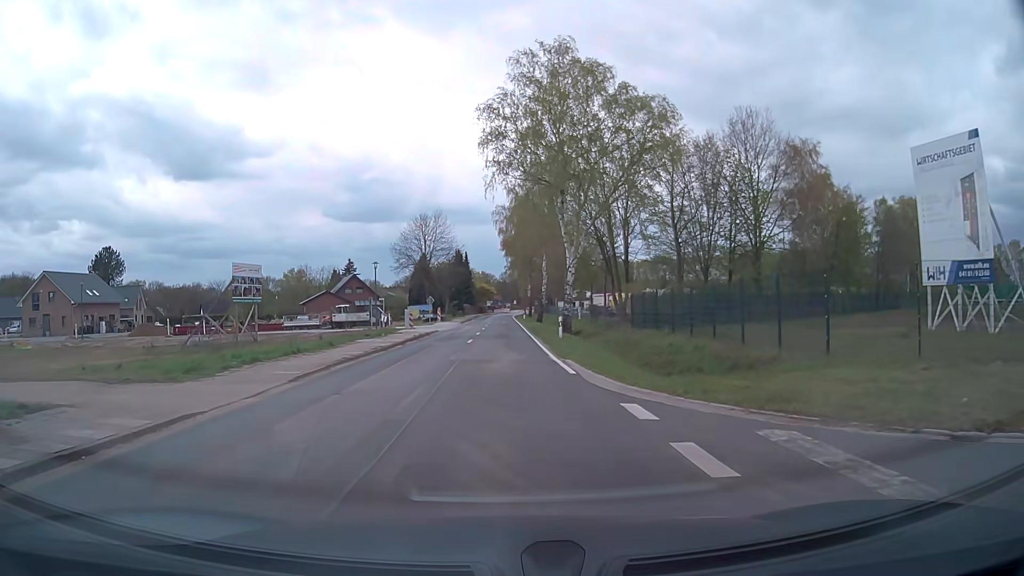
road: secondary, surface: asphalt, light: Day
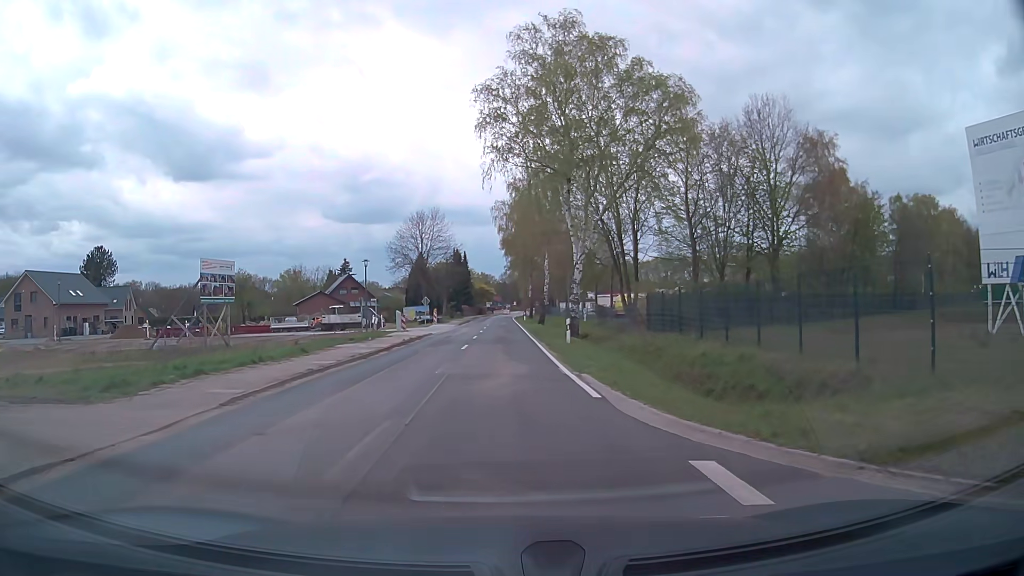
(0.0, +3.8) m; 0°
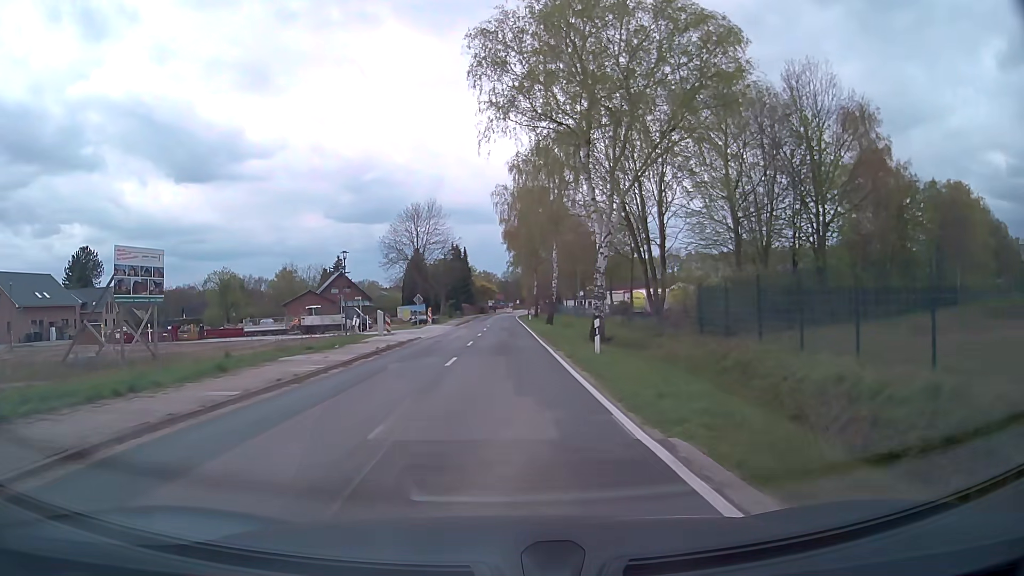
(0.0, +7.6) m; 0°
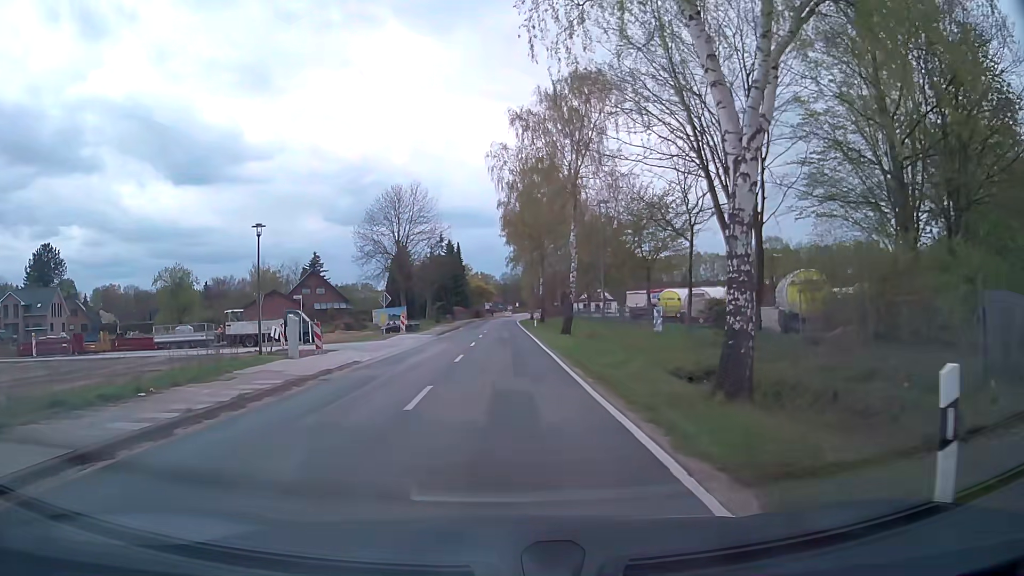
(-0.1, +15.6) m; 0°
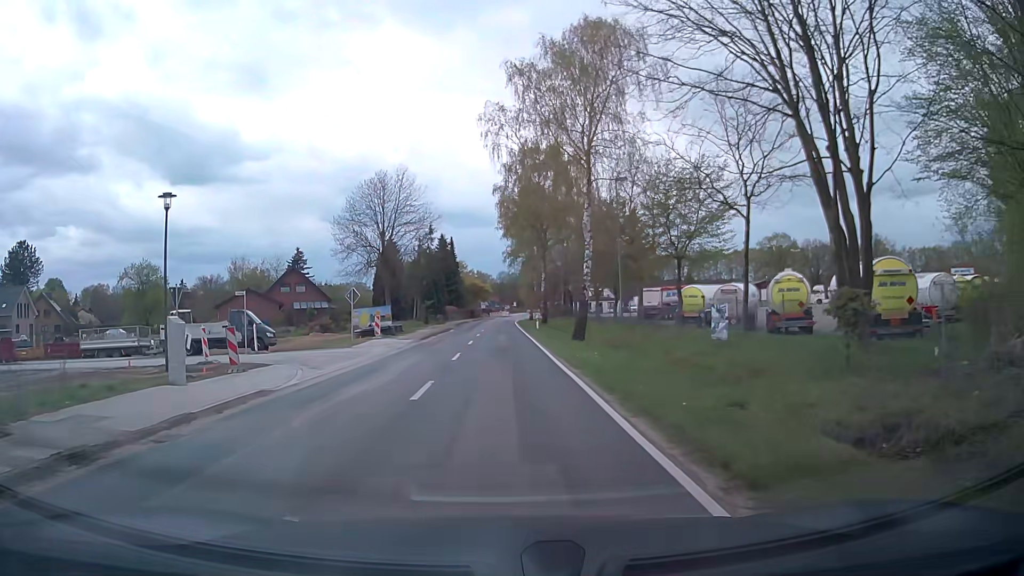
(0.0, +8.2) m; 0°
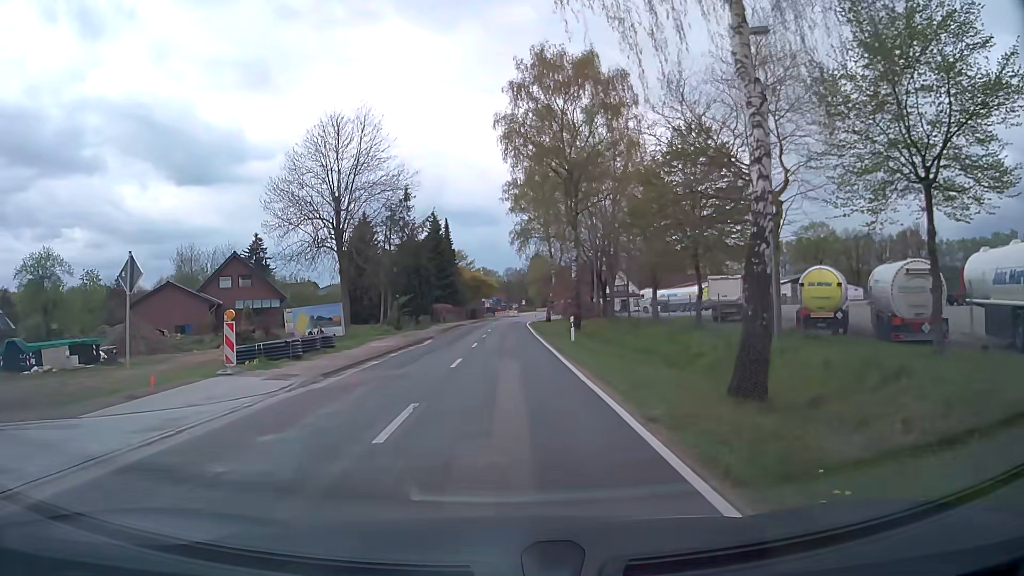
(0.0, +21.5) m; -1°
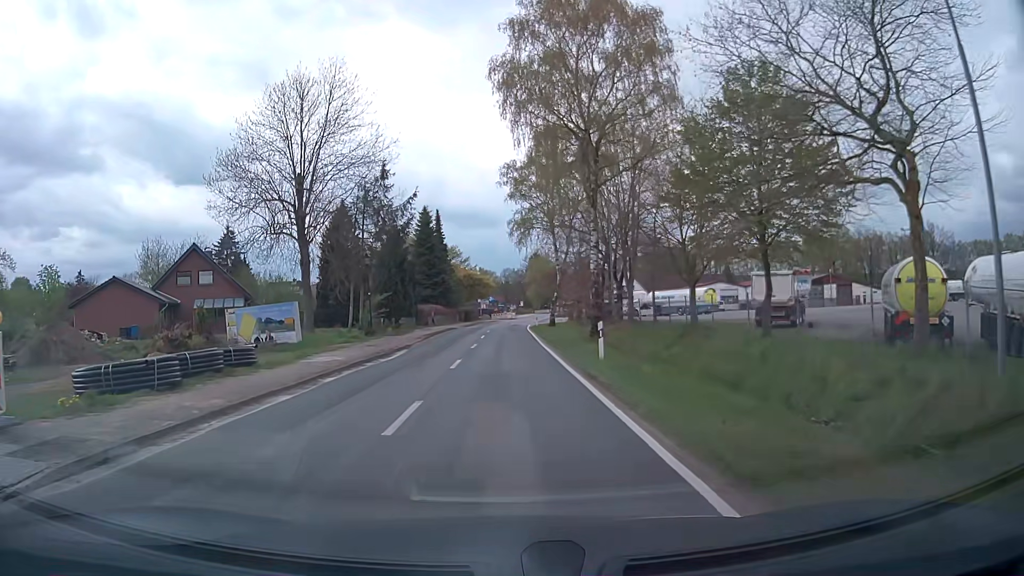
(+0.1, +8.8) m; +1°
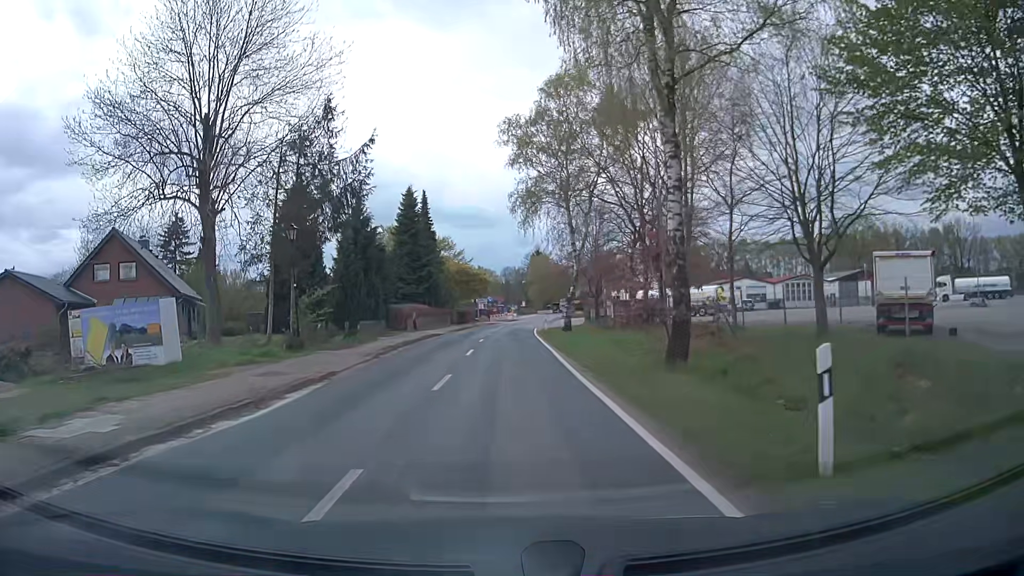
(-0.1, +13.4) m; 0°
(0, +10) (0, +20) (0, +30) (0, +40) (+1, +50) (+1, +60) (+2, +70) (+3, +80) (+4, +90) (+5, +100) m
